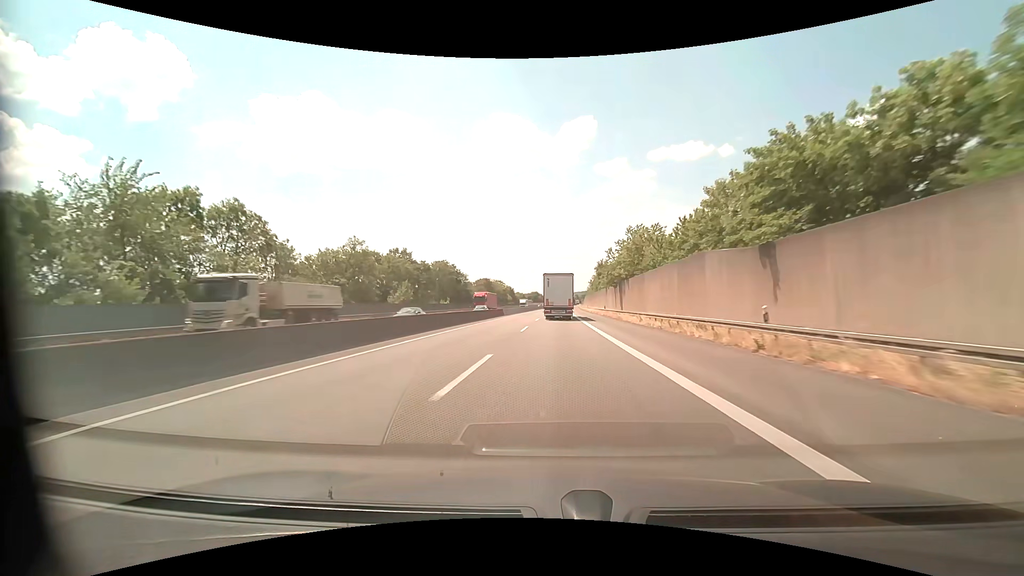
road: motorway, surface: asphalt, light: Day
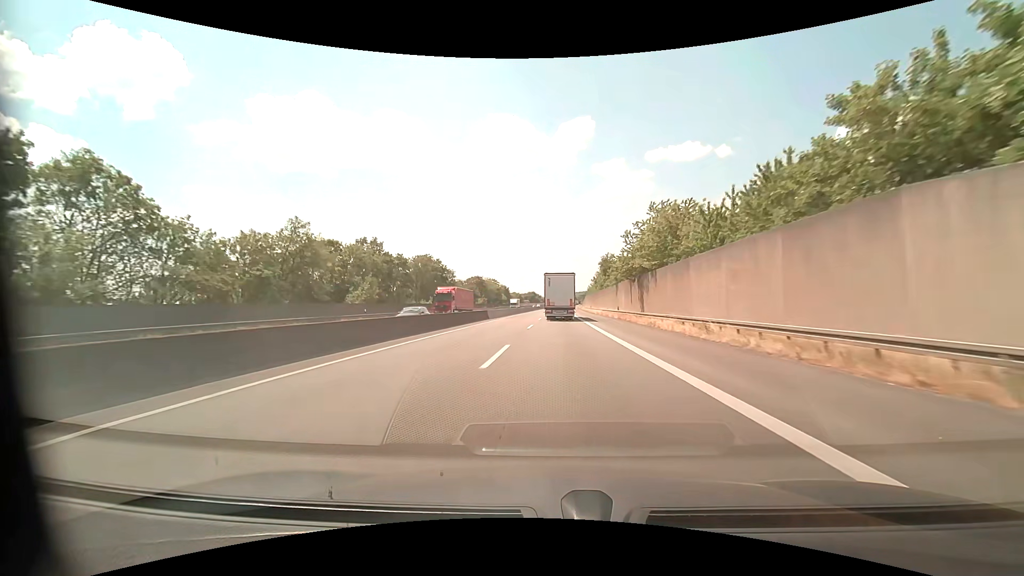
(0.0, +14.6) m; 0°
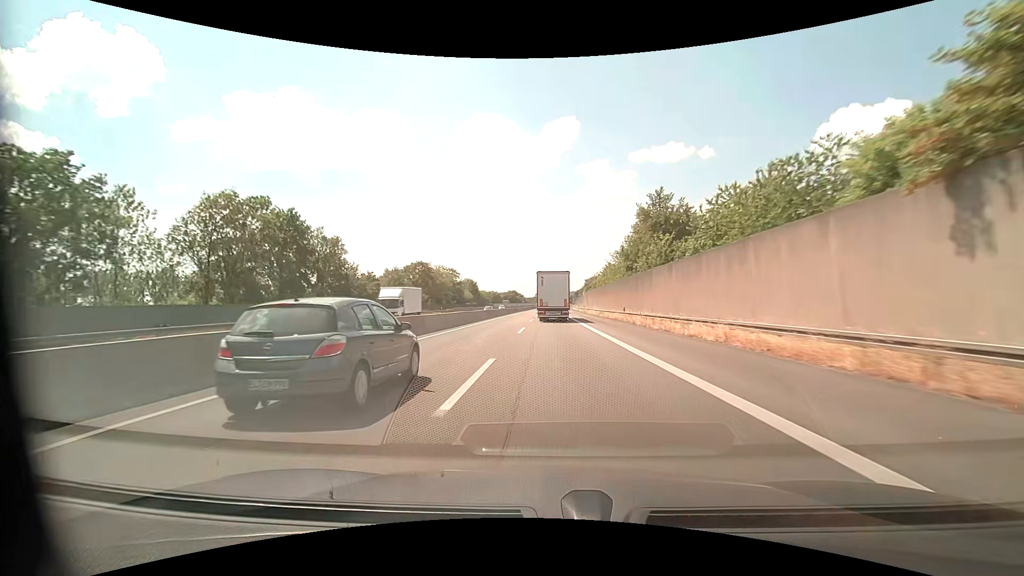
(+1.1, +57.9) m; +2°
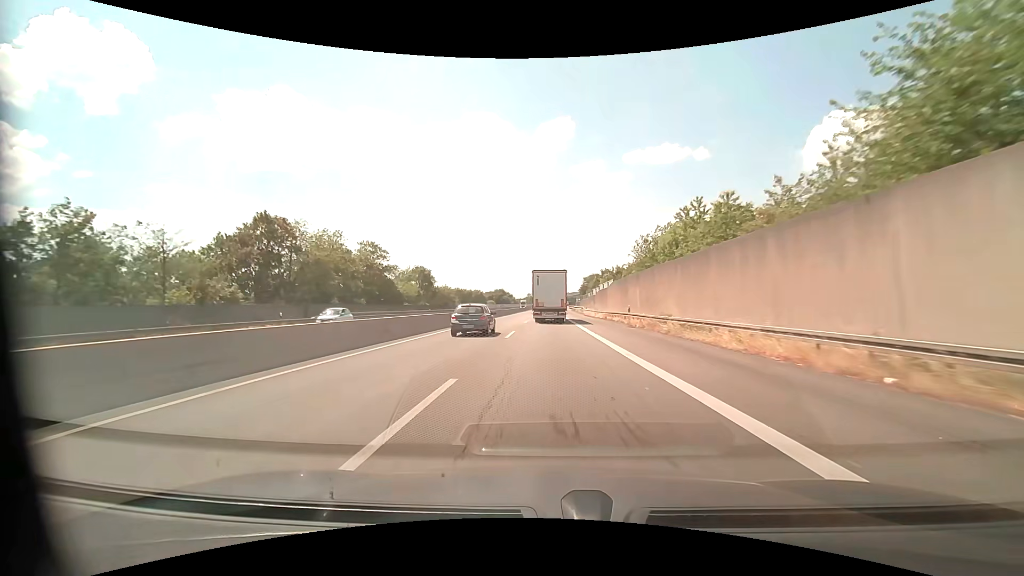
(+0.5, +57.0) m; +1°
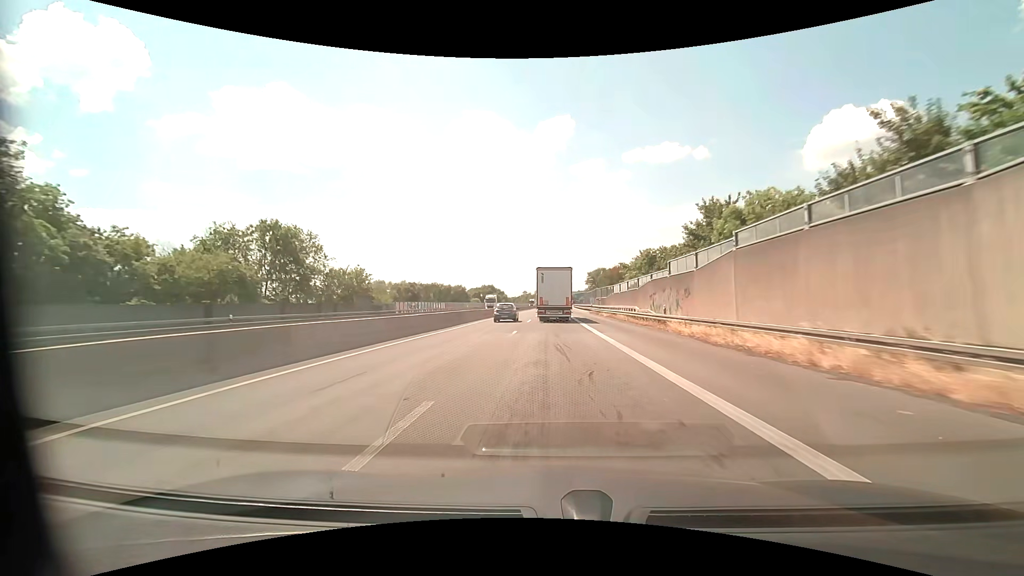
(+0.1, +56.2) m; 0°
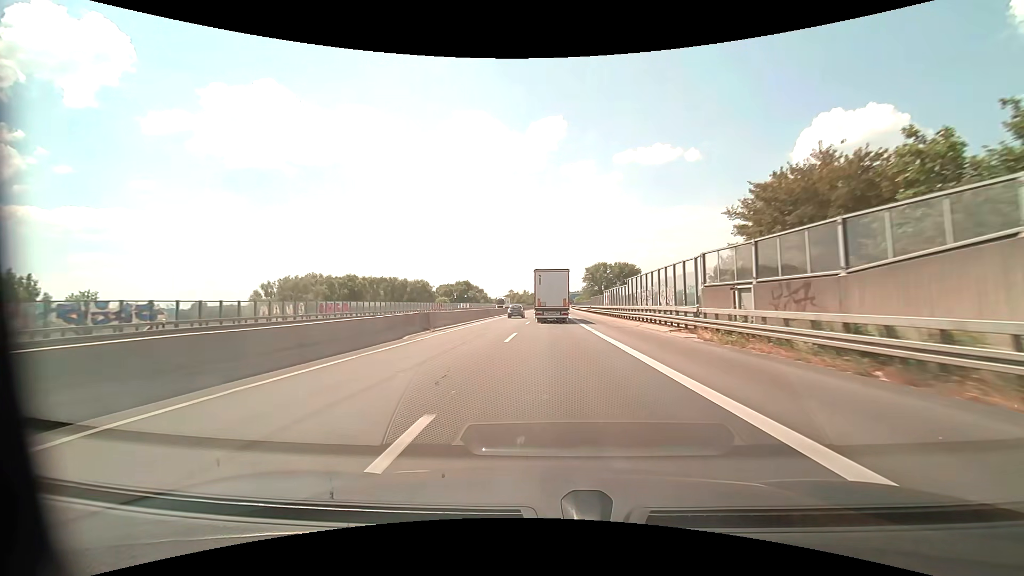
(+0.2, +55.3) m; +1°
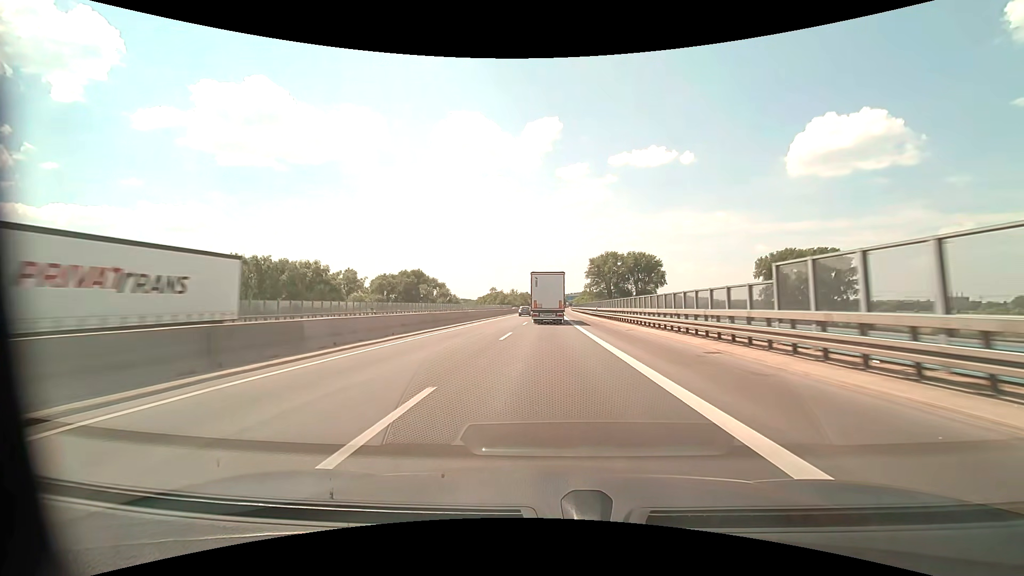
(+0.8, +70.4) m; +1°
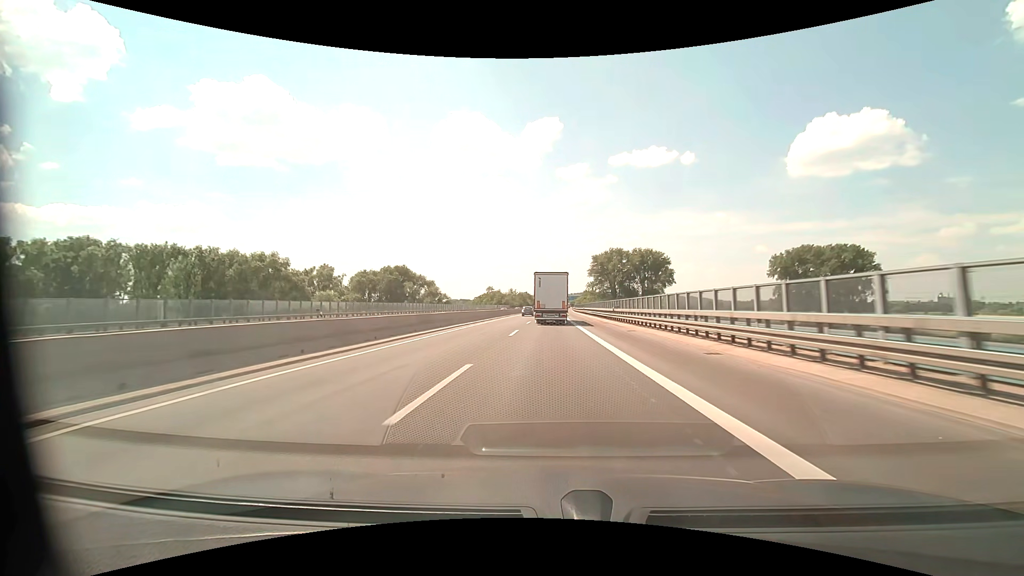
(0.0, +14.5) m; 0°
